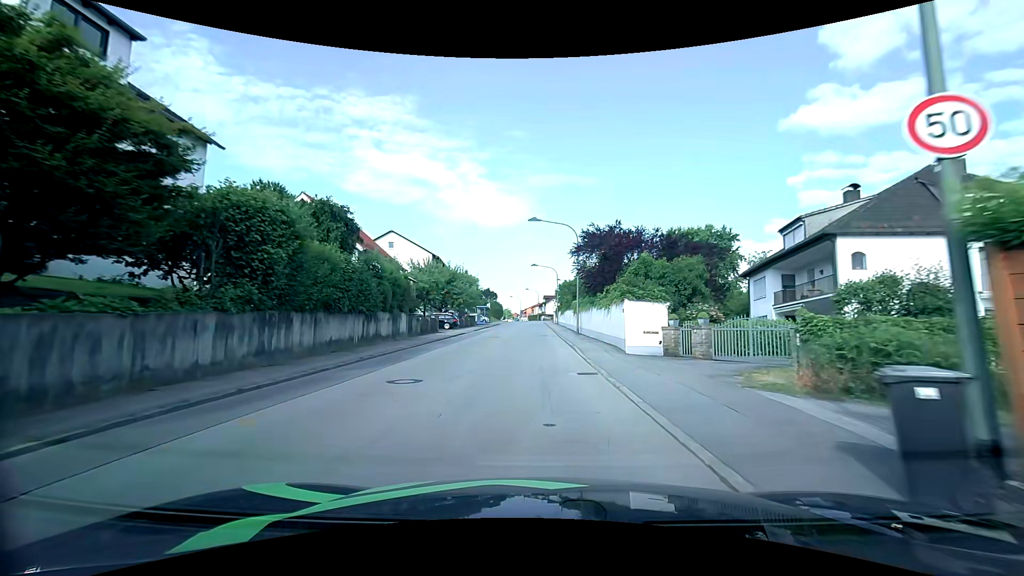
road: unclassified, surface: asphalt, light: Day
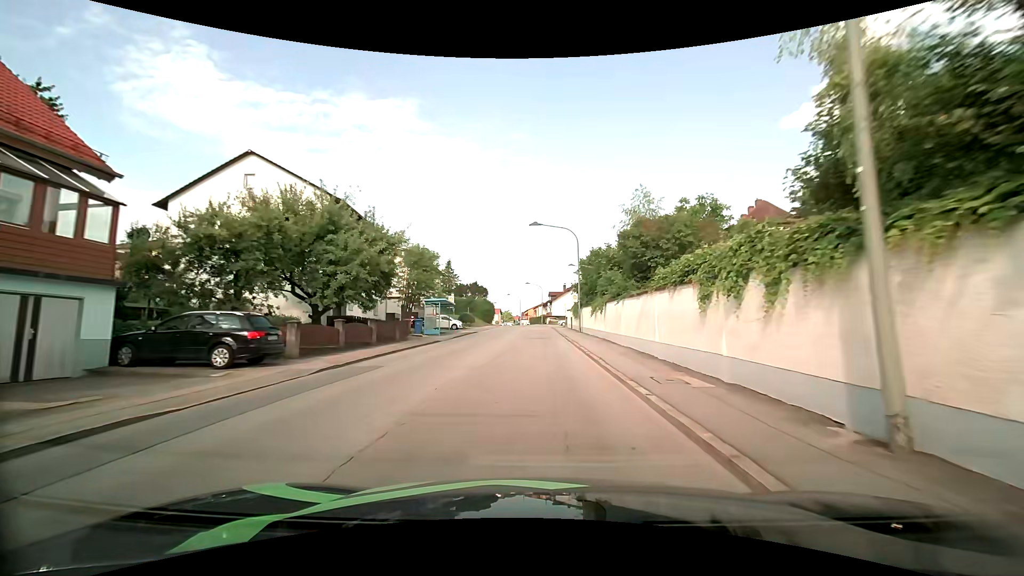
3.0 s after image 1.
(-0.1, +34.1) m; 0°
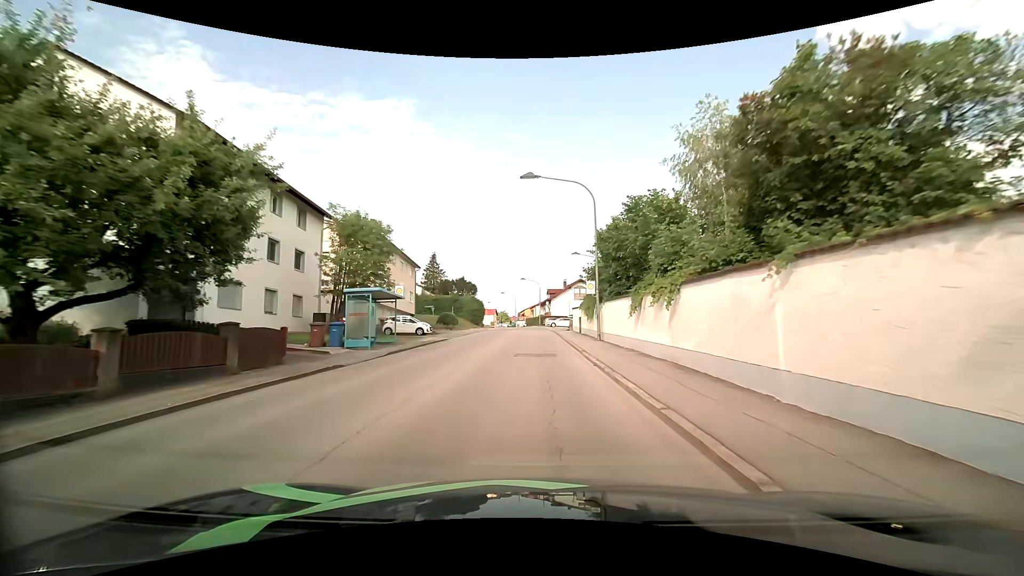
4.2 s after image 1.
(+0.1, +14.1) m; 0°
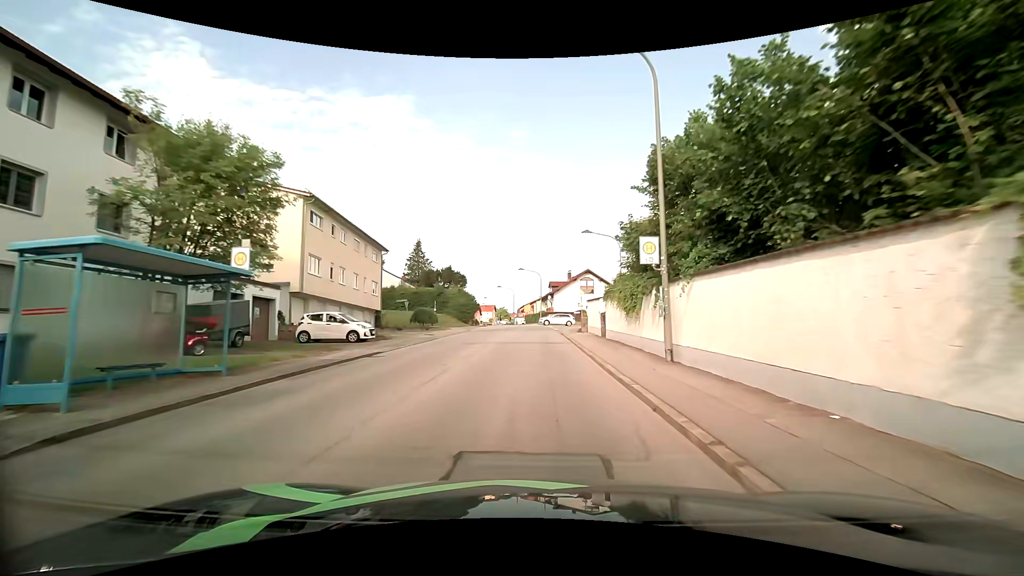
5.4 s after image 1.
(0.0, +13.6) m; 0°
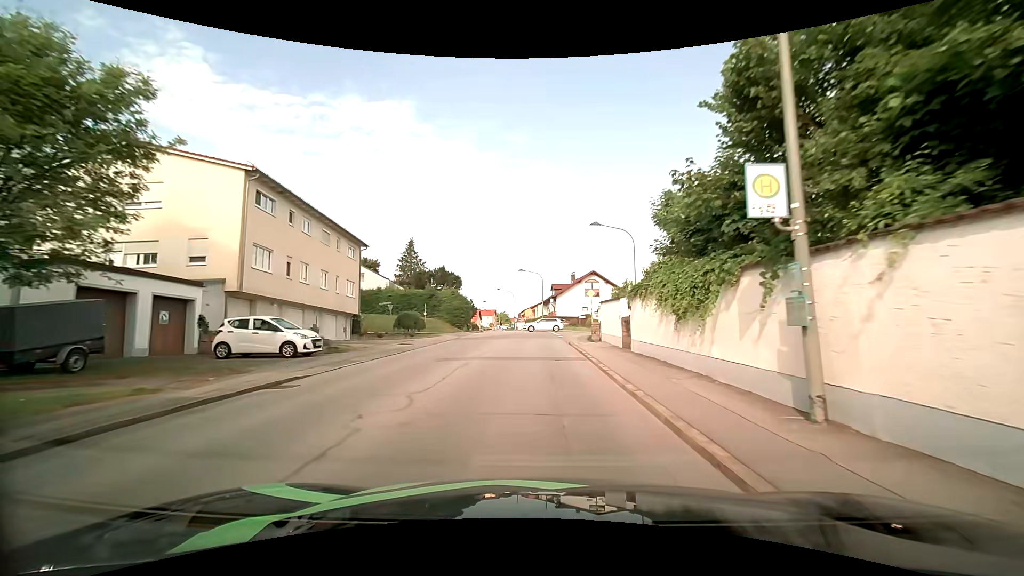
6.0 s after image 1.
(0.0, +6.3) m; 0°
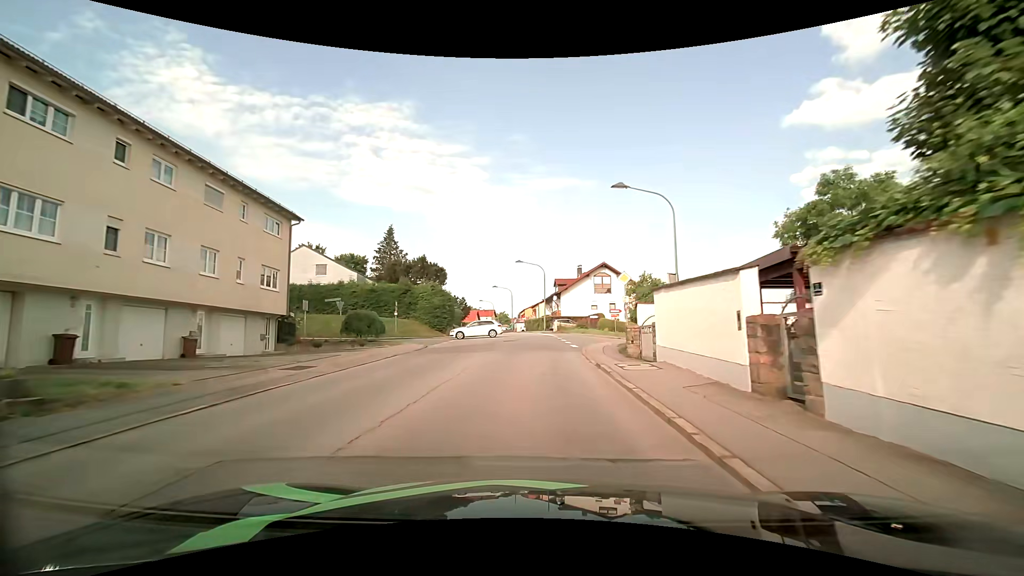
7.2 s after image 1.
(0.0, +12.3) m; 0°
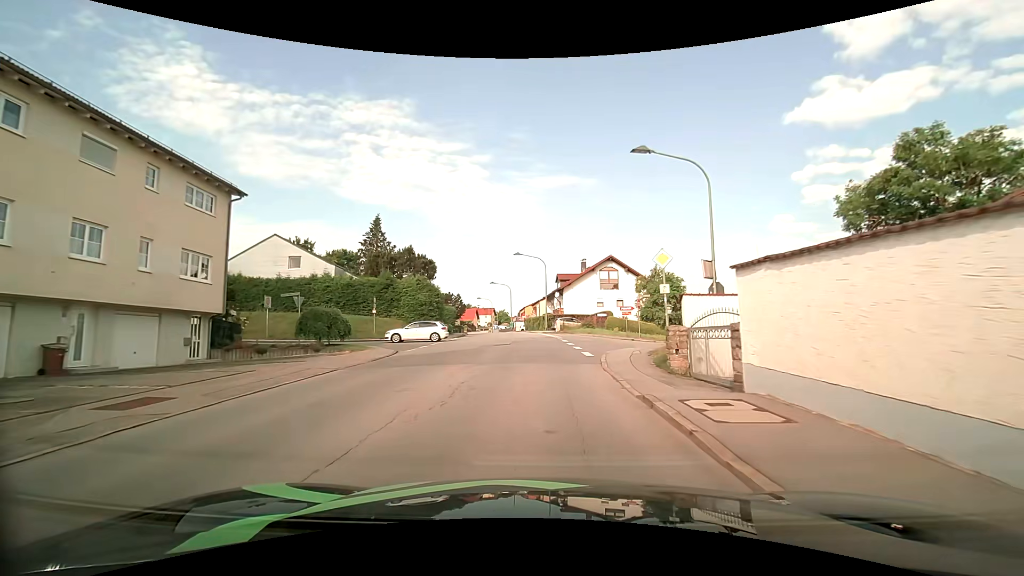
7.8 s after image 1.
(-0.1, +6.2) m; -1°
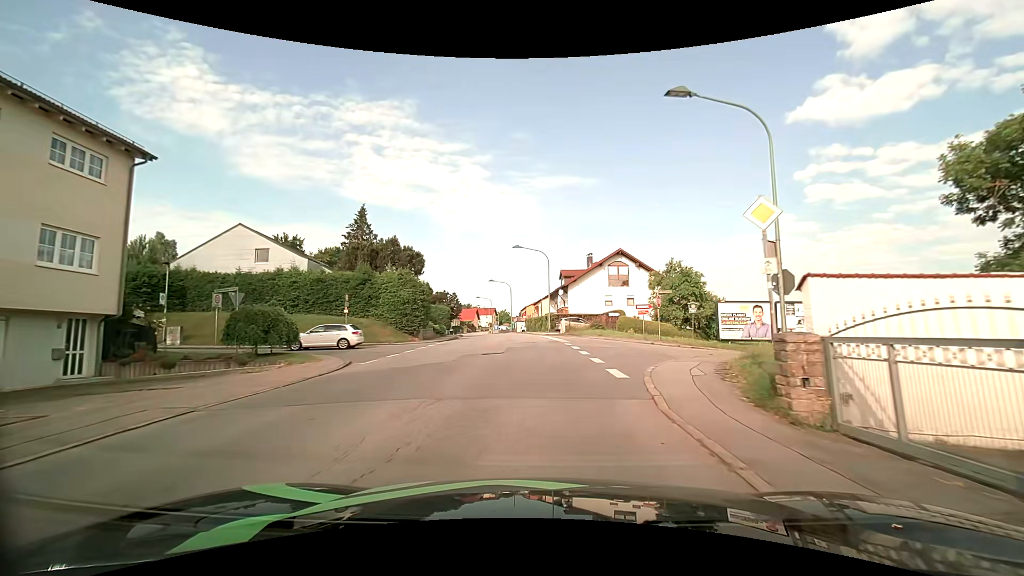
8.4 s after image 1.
(0.0, +6.2) m; -1°
(0, +10) (0, +20) (0, +30) (-1, +40) (-2, +50) (-3, +60) (-4, +70) (-6, +80) (-8, +90) (-9, +99) m
